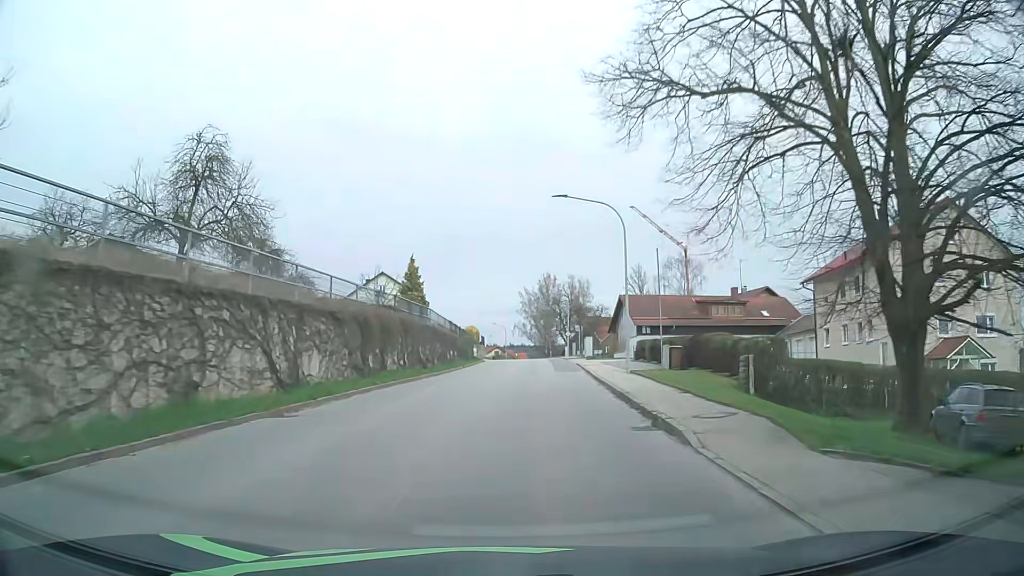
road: tertiary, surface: asphalt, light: Day
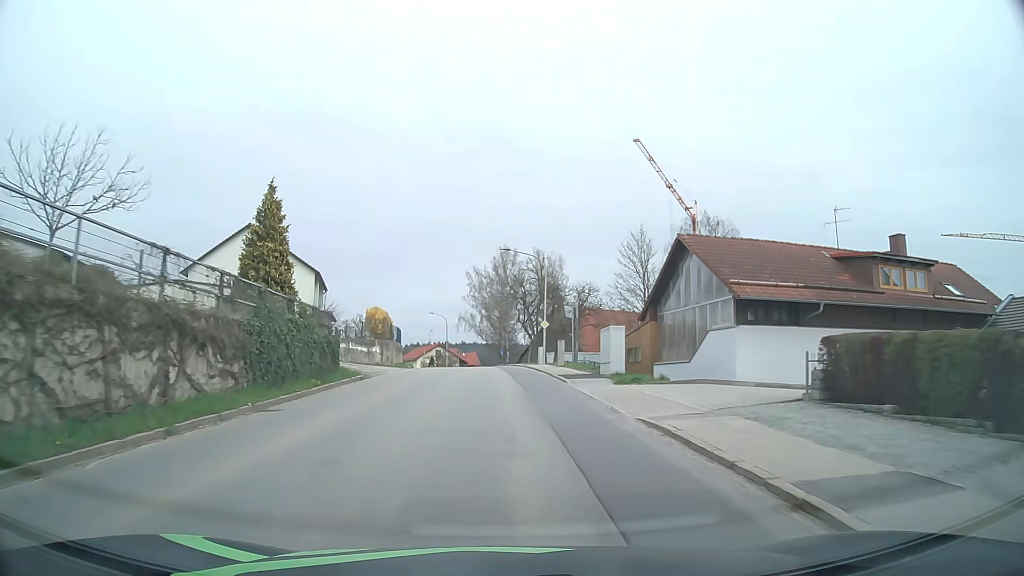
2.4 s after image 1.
(+1.6, +33.4) m; +4°
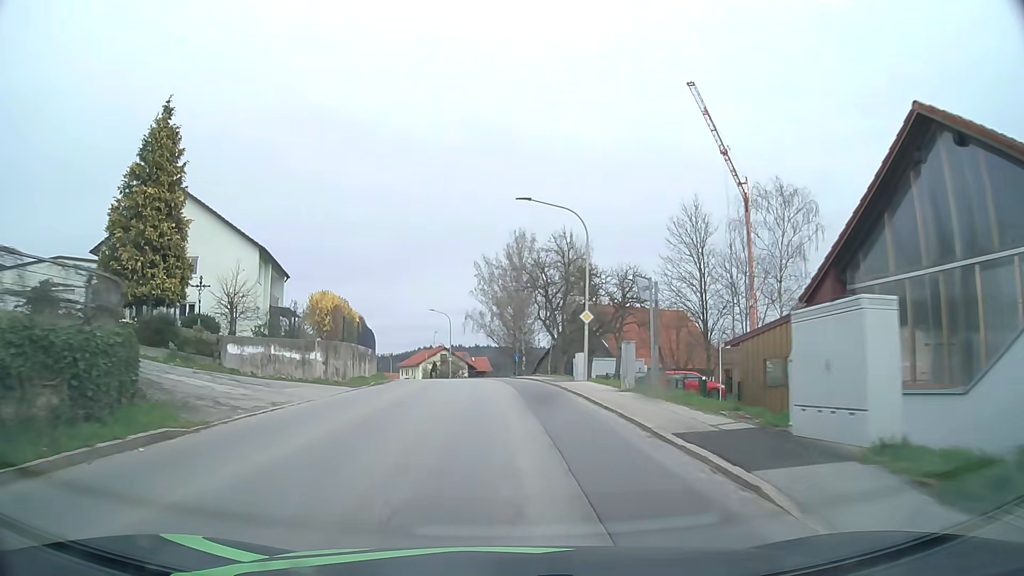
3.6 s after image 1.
(-0.1, +16.0) m; -1°
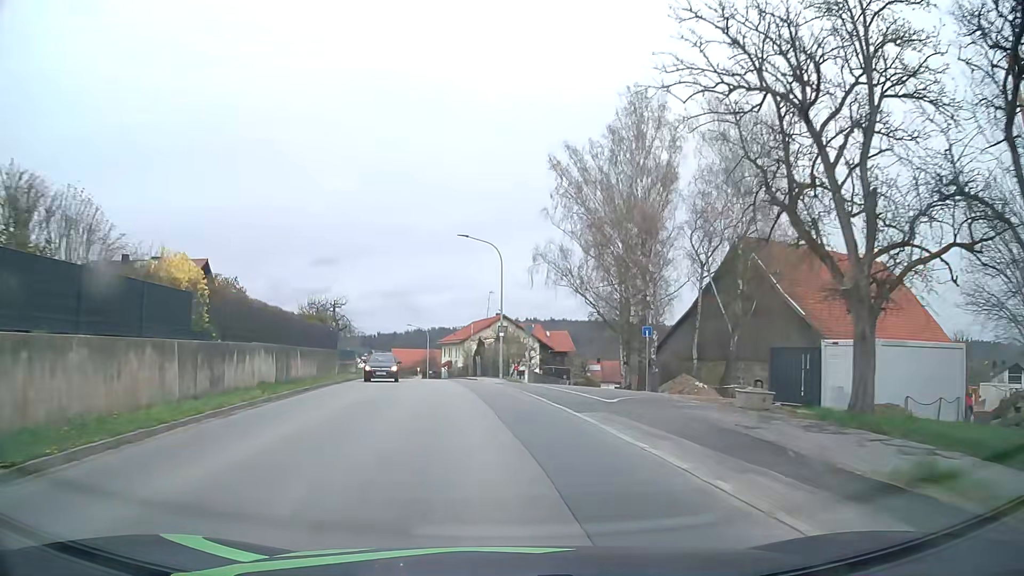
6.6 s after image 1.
(-1.6, +39.3) m; -6°
(0, +10) (-1, +20) (-2, +30) (-4, +40) (-5, +50) (-7, +59) (-9, +69) (-12, +79) (-14, +89) (-17, +98) m
